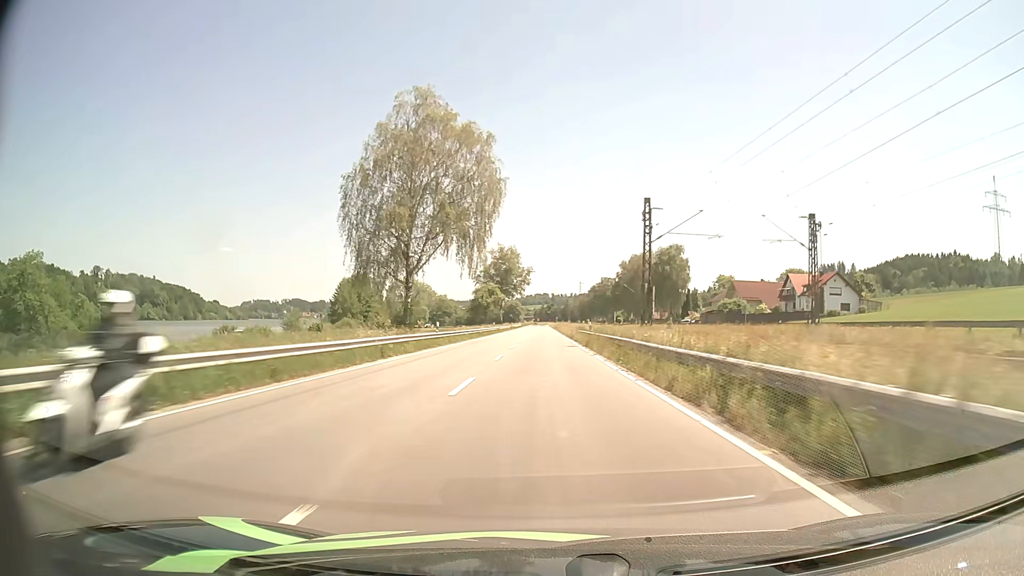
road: primary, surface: asphalt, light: Day
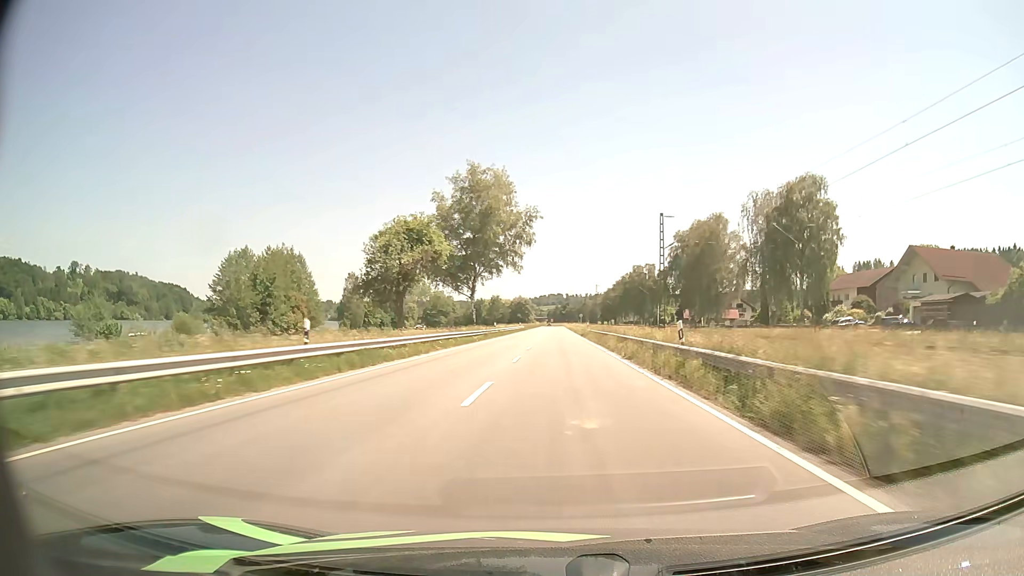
(-0.7, +73.7) m; -1°
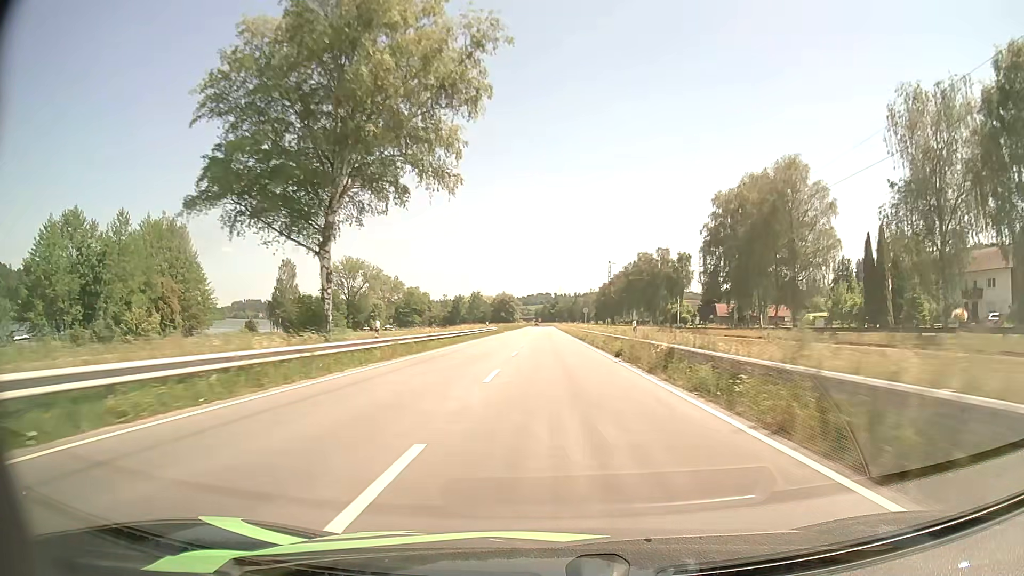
(+0.4, +44.3) m; +1°
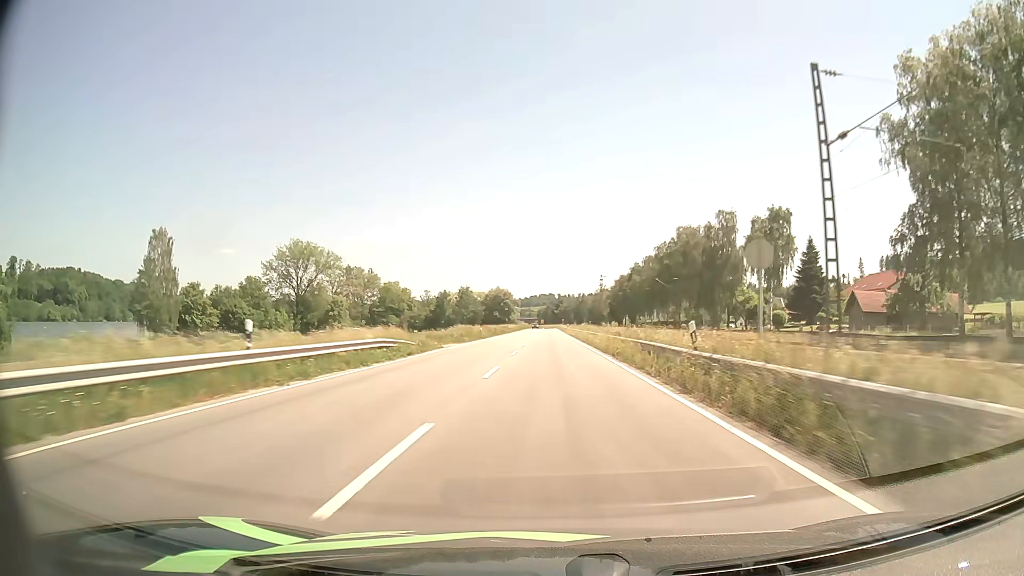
(0.0, +59.0) m; 0°
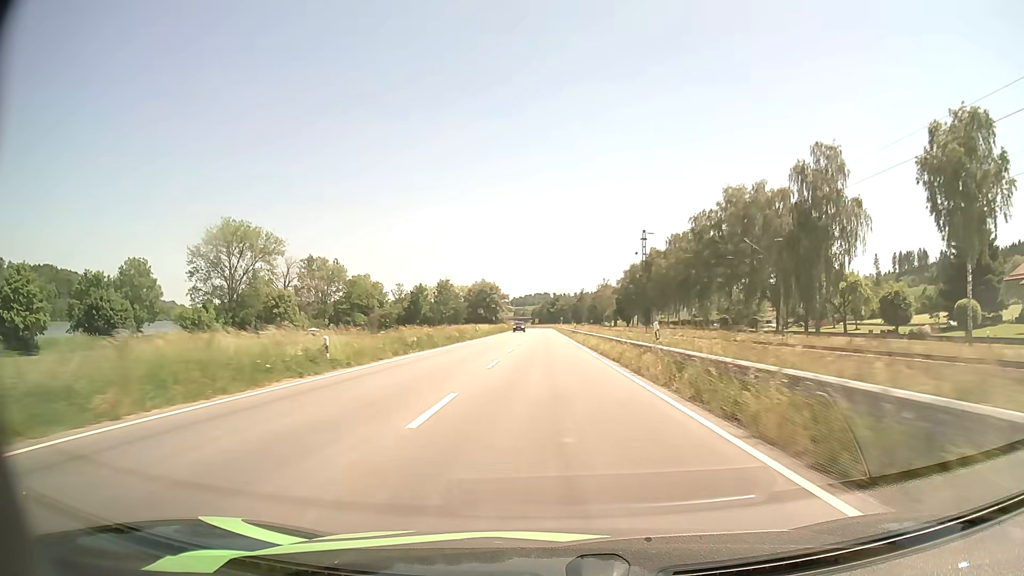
(+0.1, +44.3) m; 0°
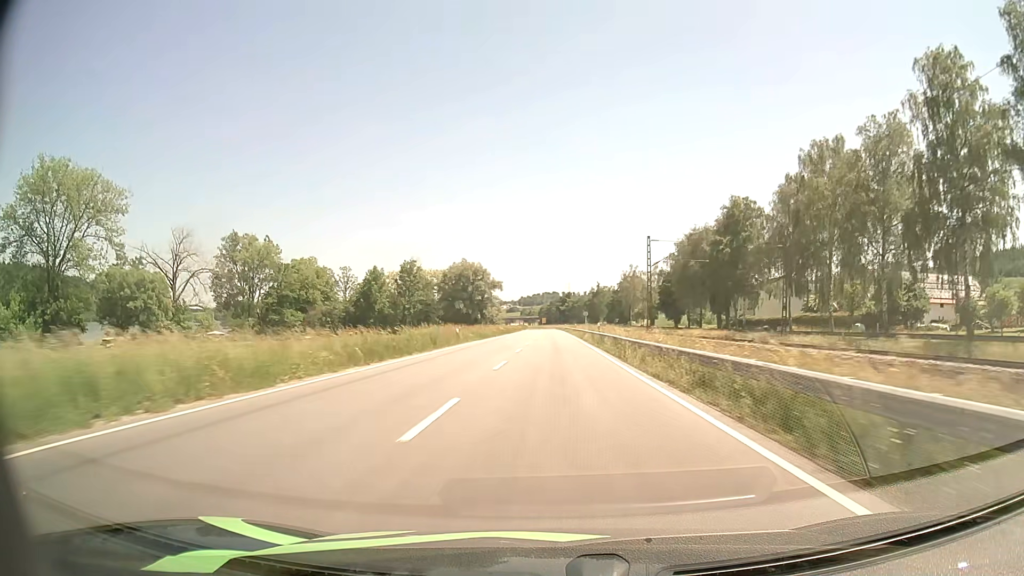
(-0.5, +73.4) m; -1°
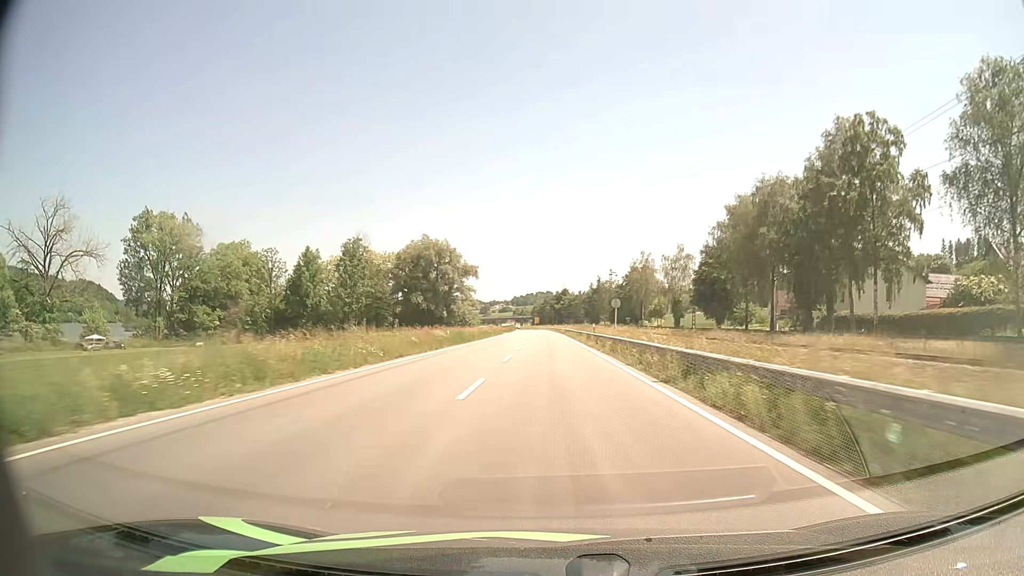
(+0.1, +43.9) m; 0°
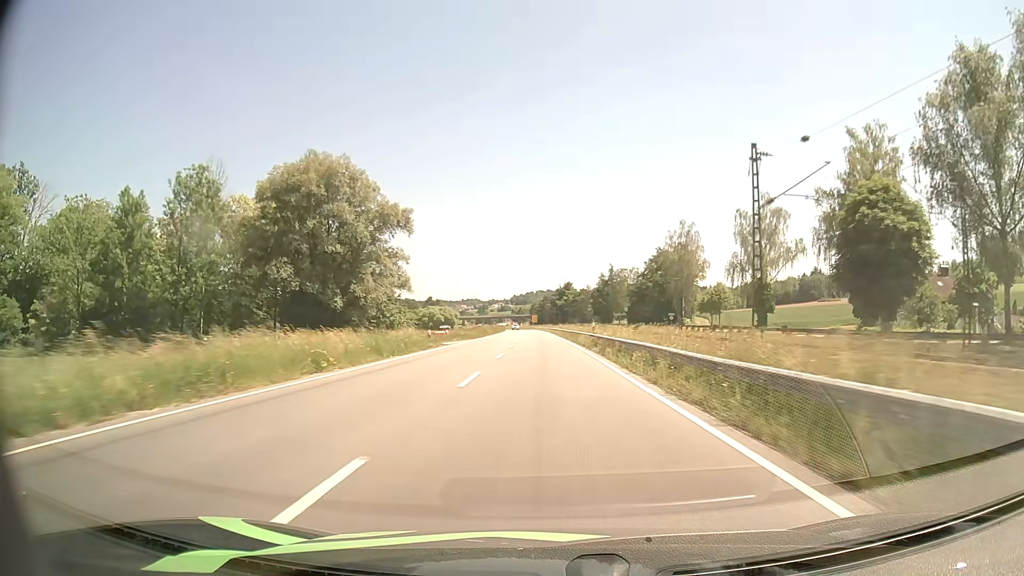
(0.0, +58.1) m; 0°
(0, +10) (0, +20) (0, +30) (0, +40) (0, +50) (0, +60) (-1, +70) (-1, +80) (-1, +90) (-2, +100) m
